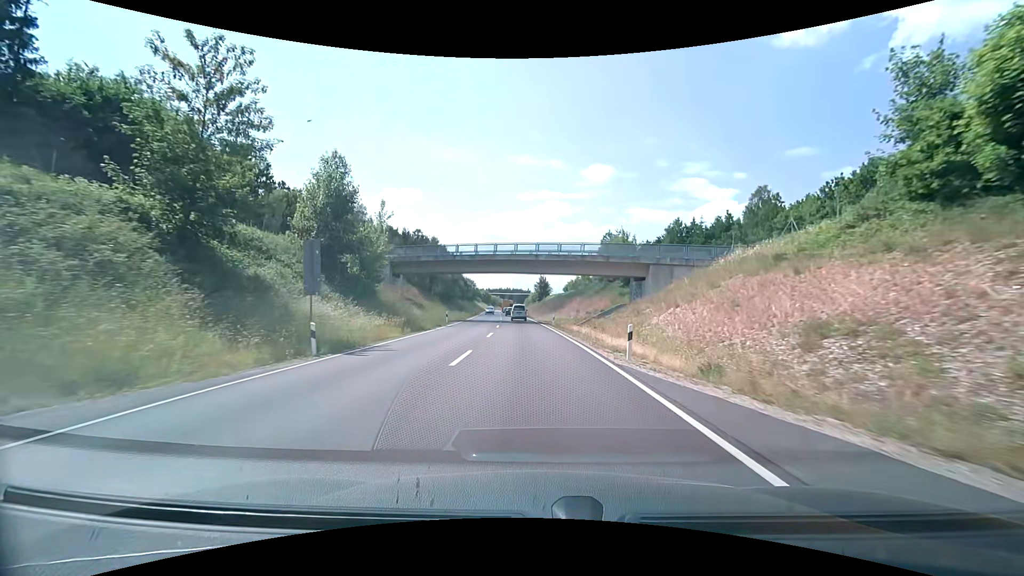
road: primary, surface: asphalt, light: Day
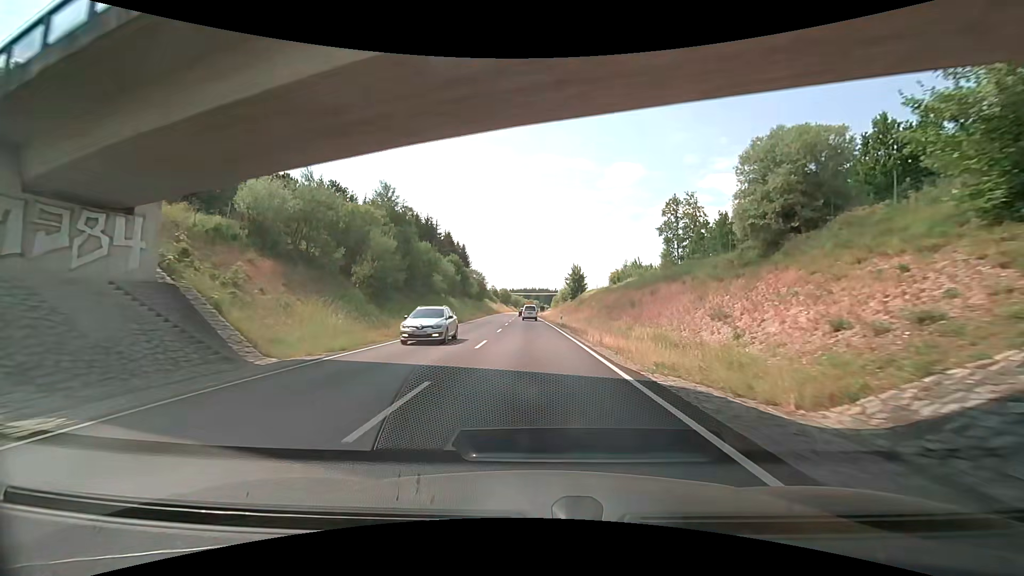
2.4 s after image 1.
(-1.1, +43.1) m; -3°
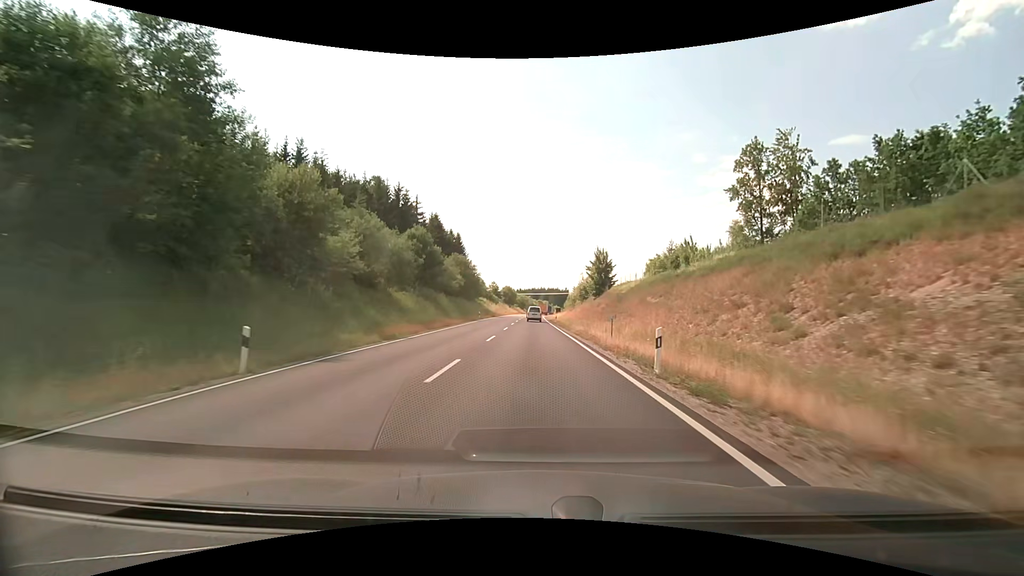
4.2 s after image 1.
(-0.4, +32.4) m; -1°
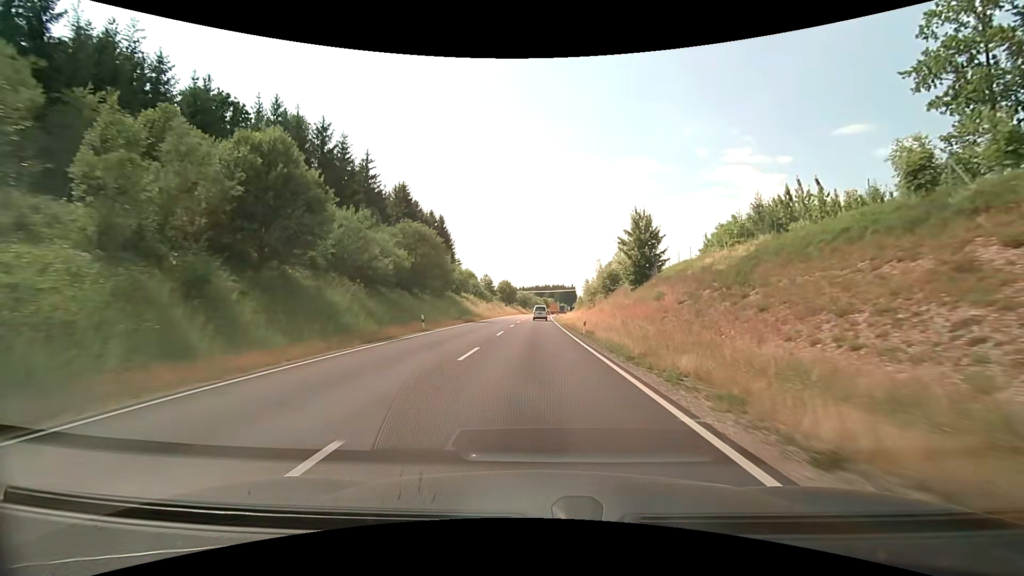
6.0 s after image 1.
(-0.2, +32.4) m; 0°
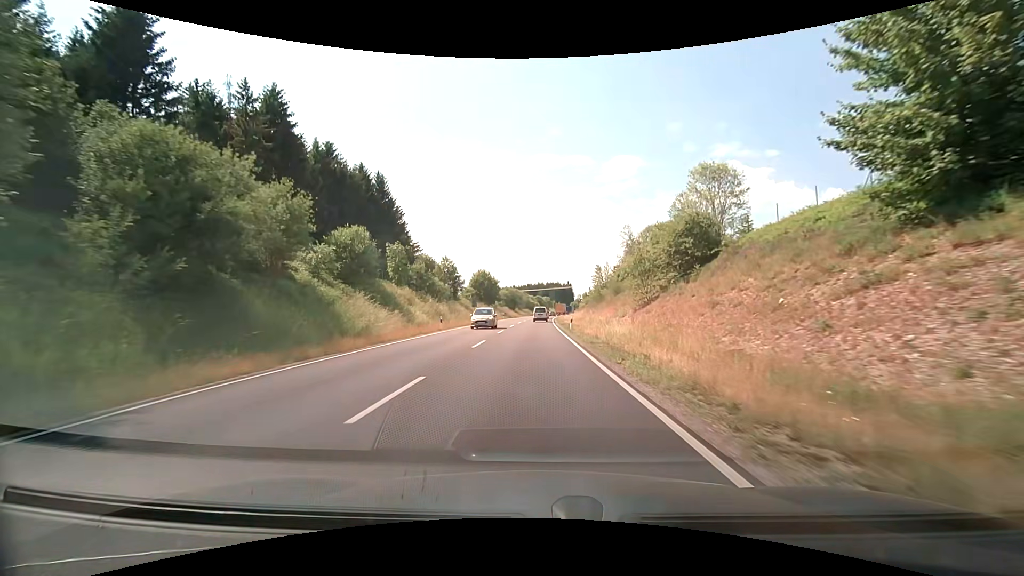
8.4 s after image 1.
(+0.2, +43.3) m; +1°
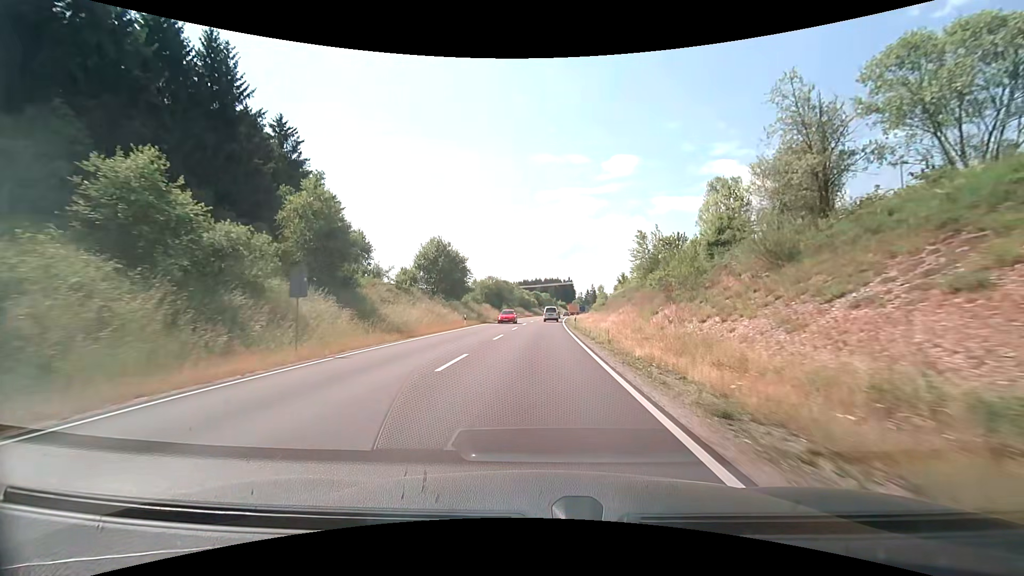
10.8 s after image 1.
(-0.1, +43.4) m; 0°
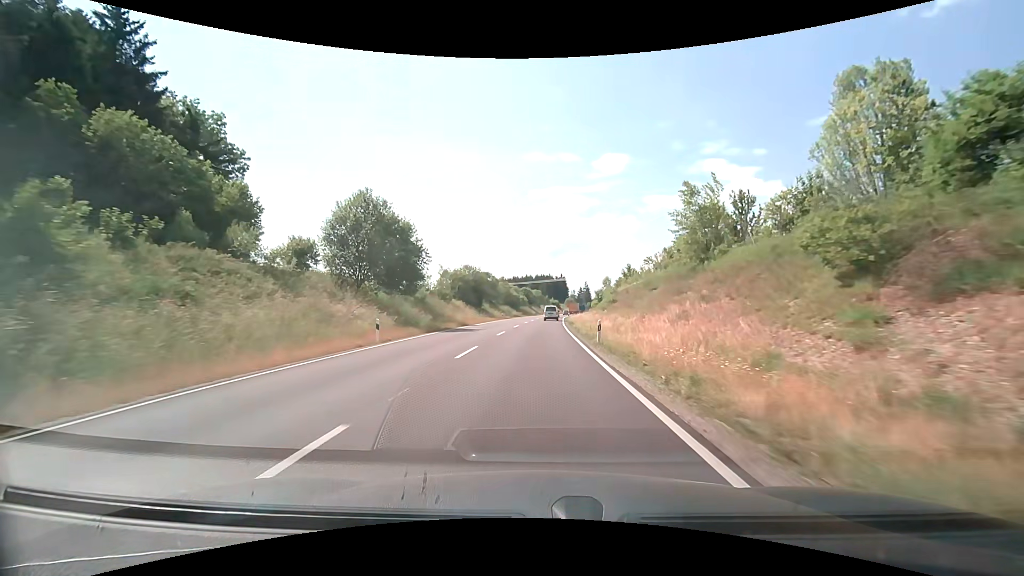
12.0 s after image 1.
(+0.2, +21.4) m; +1°
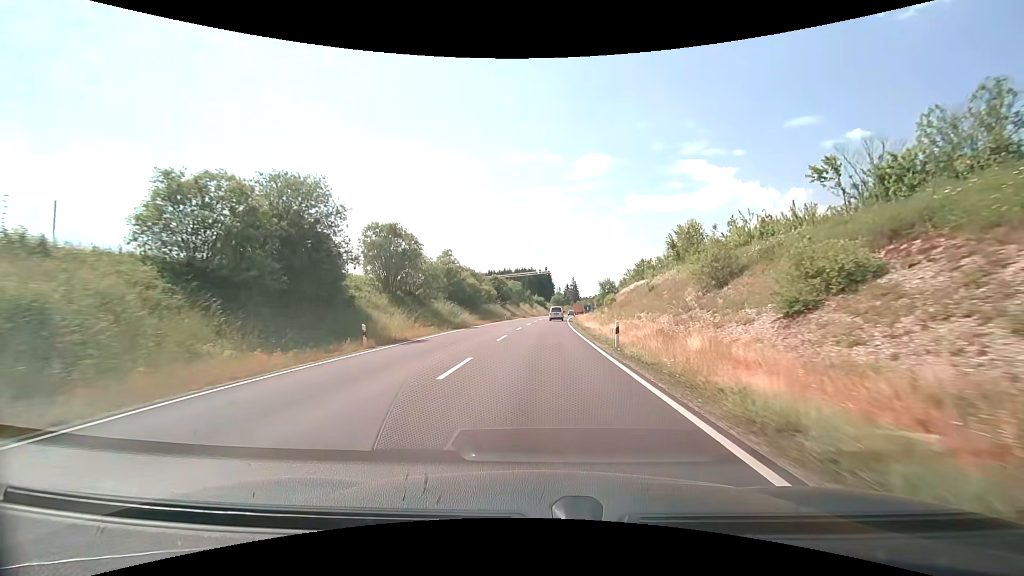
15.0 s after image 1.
(+0.6, +52.3) m; +2°
(0, +10) (0, +20) (0, +30) (+1, +40) (+1, +50) (+2, +60) (+2, +70) (+3, +80) (+4, +90) (+5, +100) m
